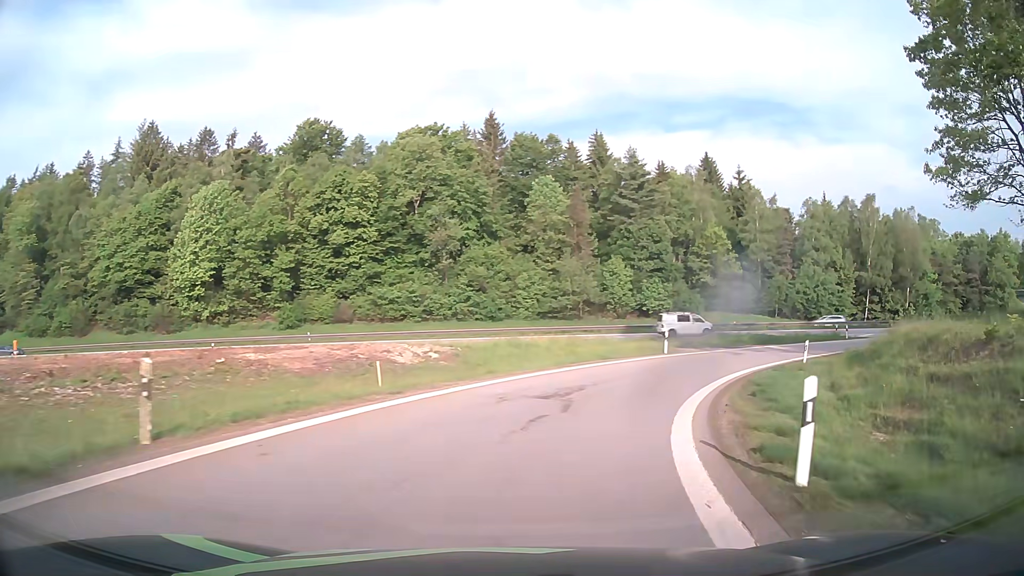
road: motorway_link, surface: asphalt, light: Day
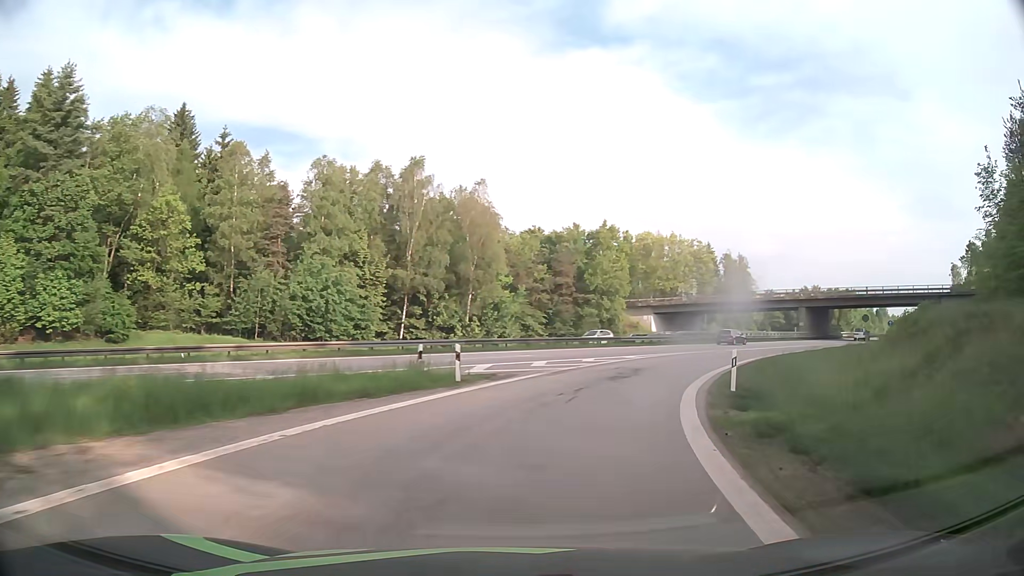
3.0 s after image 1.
(+14.7, +33.5) m; +44°
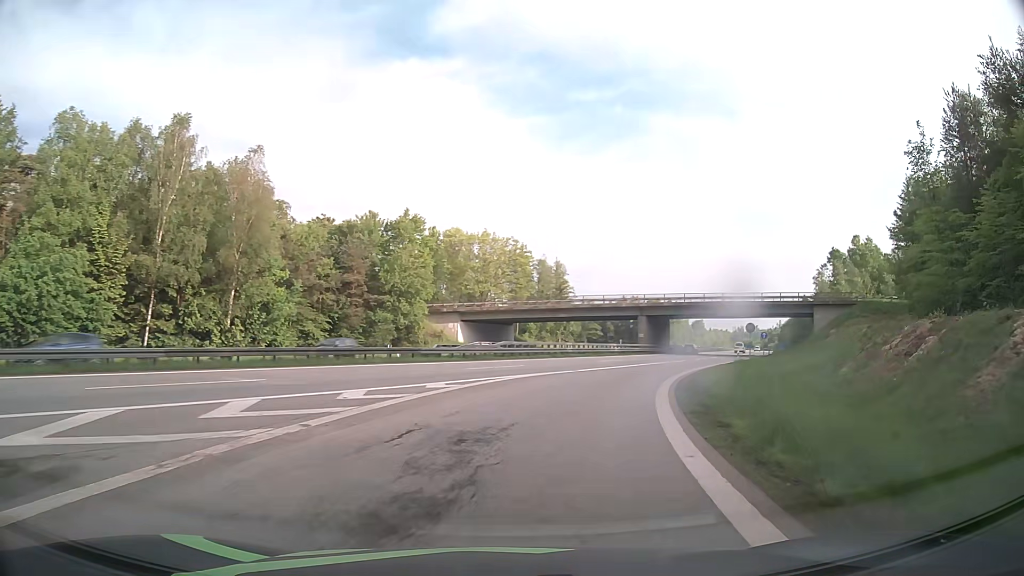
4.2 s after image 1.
(+2.5, +15.8) m; +17°
(+1, +10) (+3, +20) (+6, +29) (+10, +39) (+14, +48) (+18, +57) (+22, +66) (+27, +75) (+31, +84) (+35, +93) m
